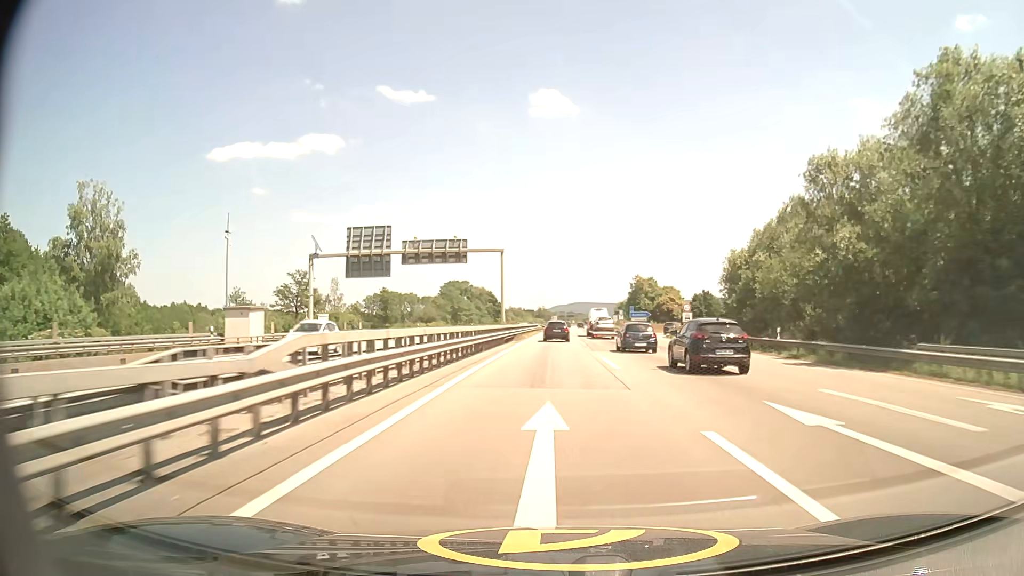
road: motorway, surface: asphalt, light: Day
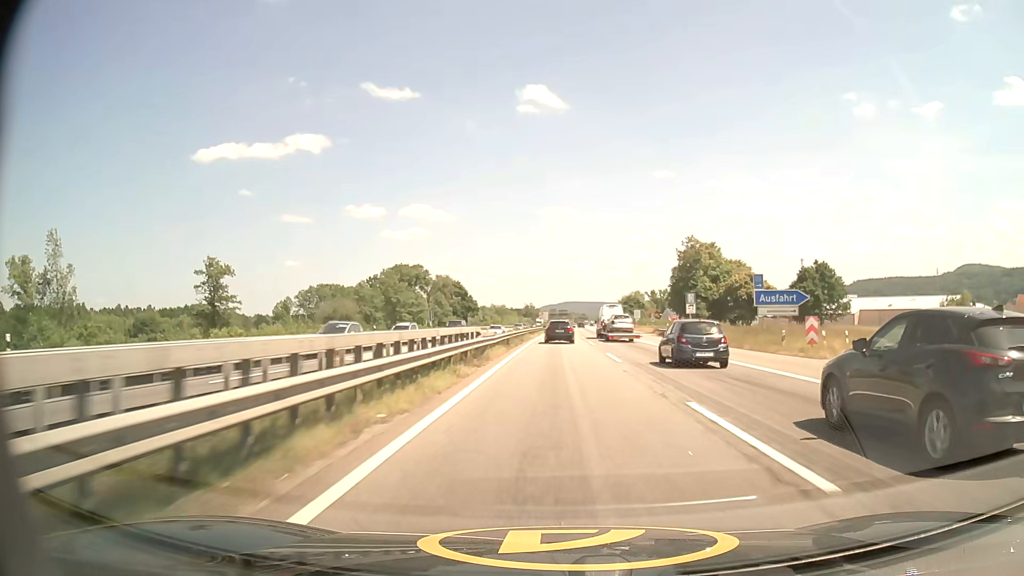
(+0.2, +72.0) m; +1°
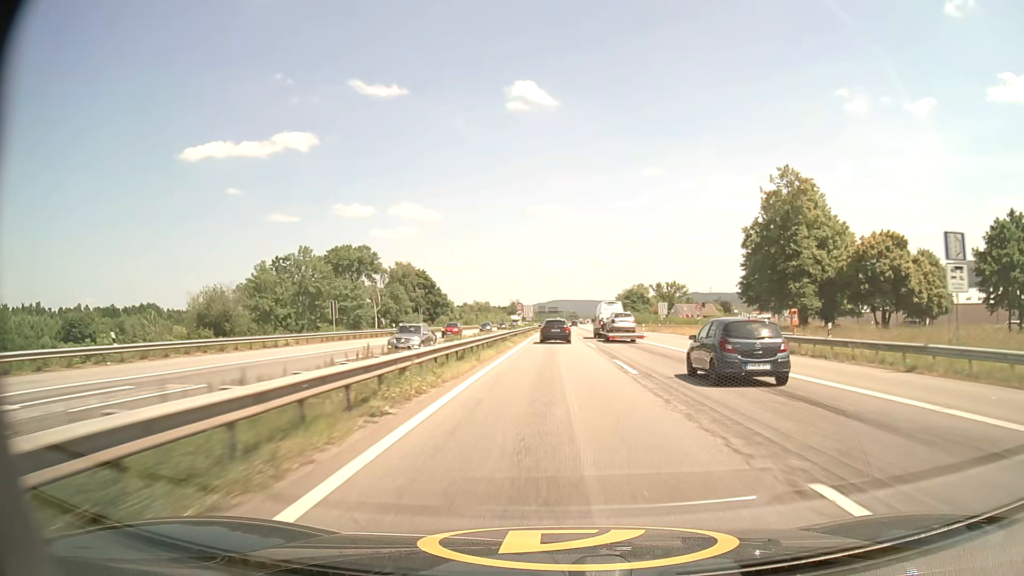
(+0.4, +42.0) m; +1°
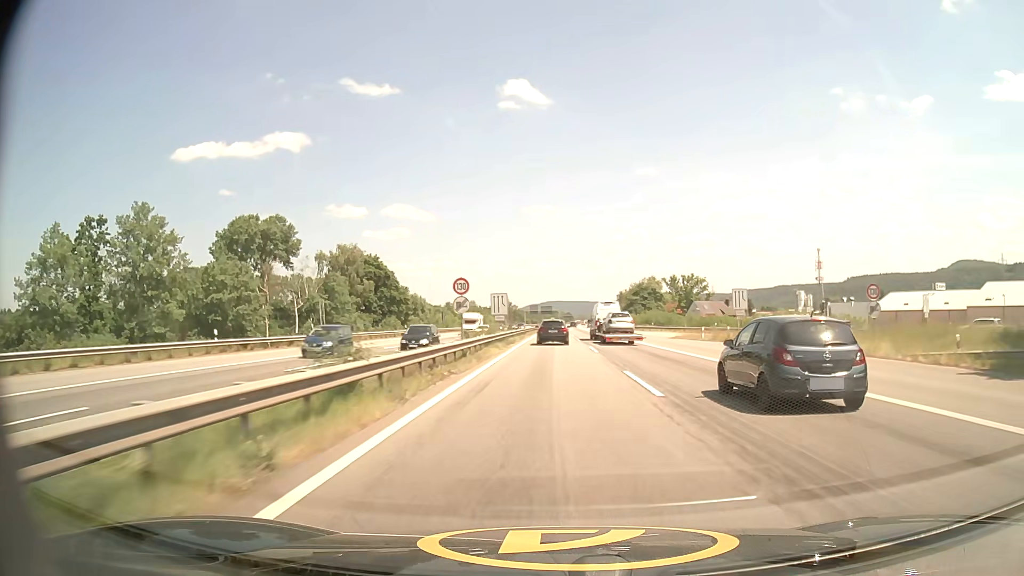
(+0.3, +41.3) m; 0°
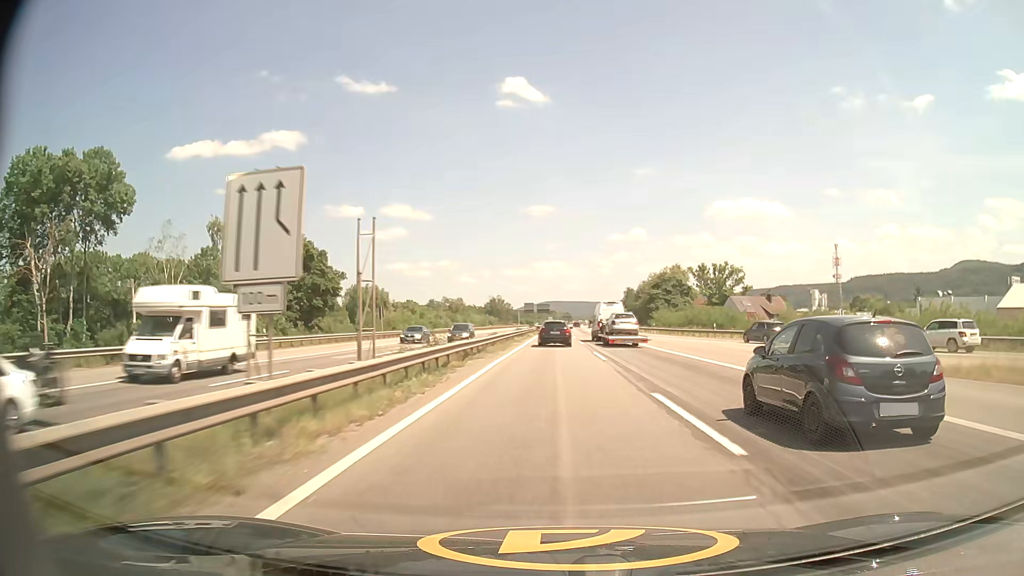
(+0.2, +41.8) m; 0°
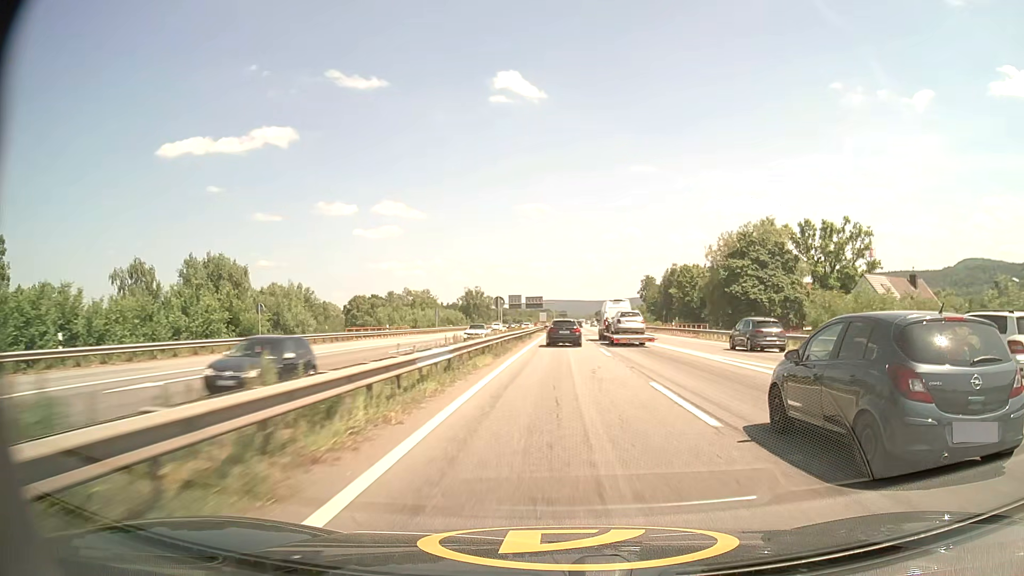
(+0.1, +70.5) m; 0°
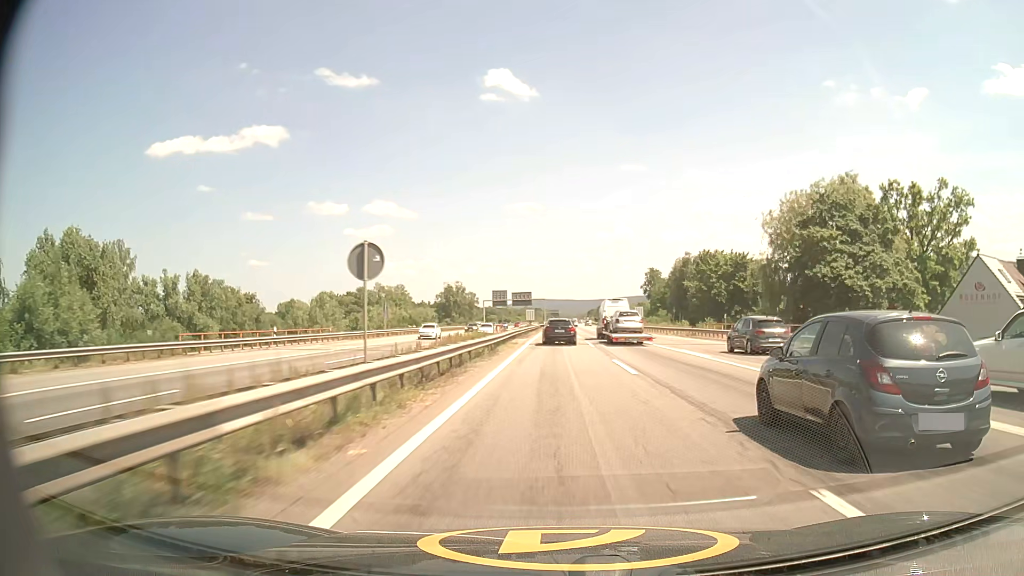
(+0.2, +27.7) m; +1°
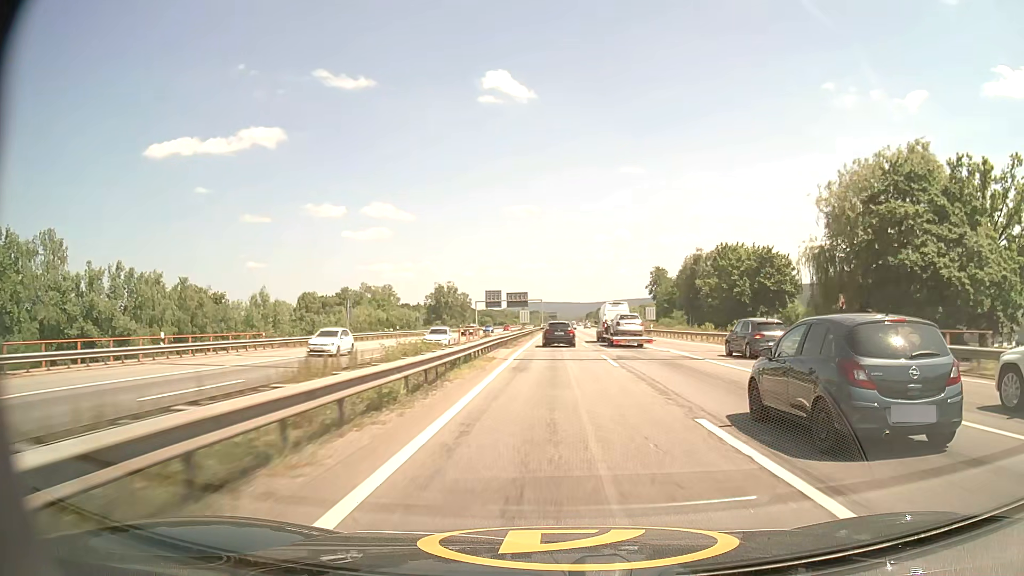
(0.0, +13.8) m; 0°
(0, +10) (0, +20) (0, +30) (0, +40) (0, +50) (0, +60) (0, +70) (0, +80) (+1, +90) (+1, +100) m
